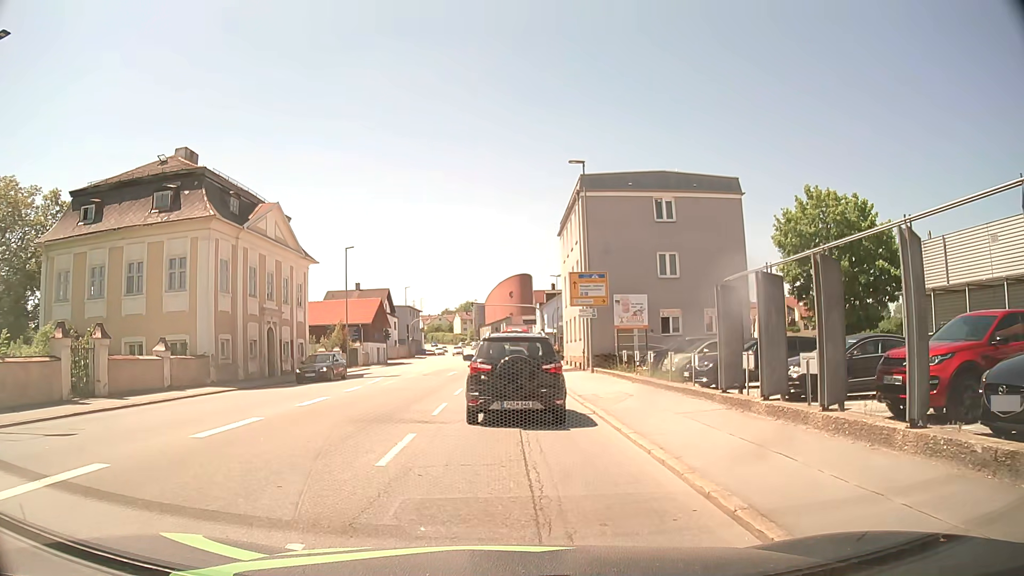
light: Day
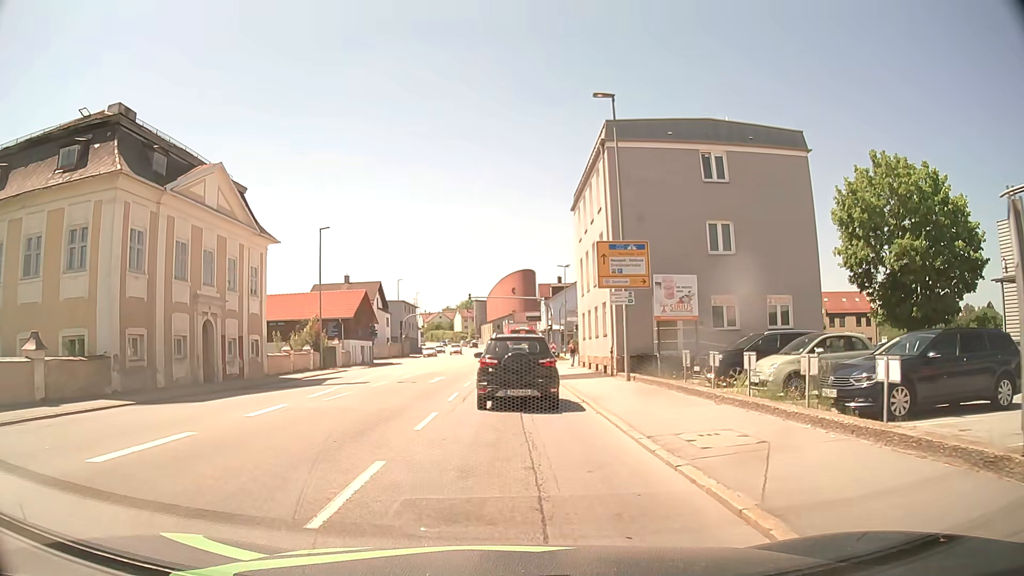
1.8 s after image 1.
(+0.1, +9.2) m; 0°
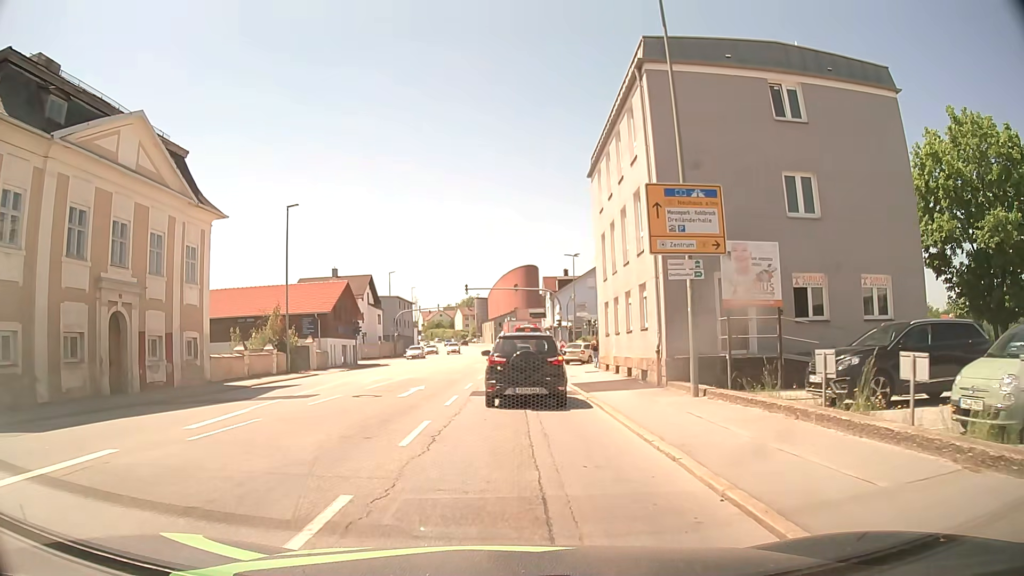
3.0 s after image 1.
(0.0, +8.1) m; 0°
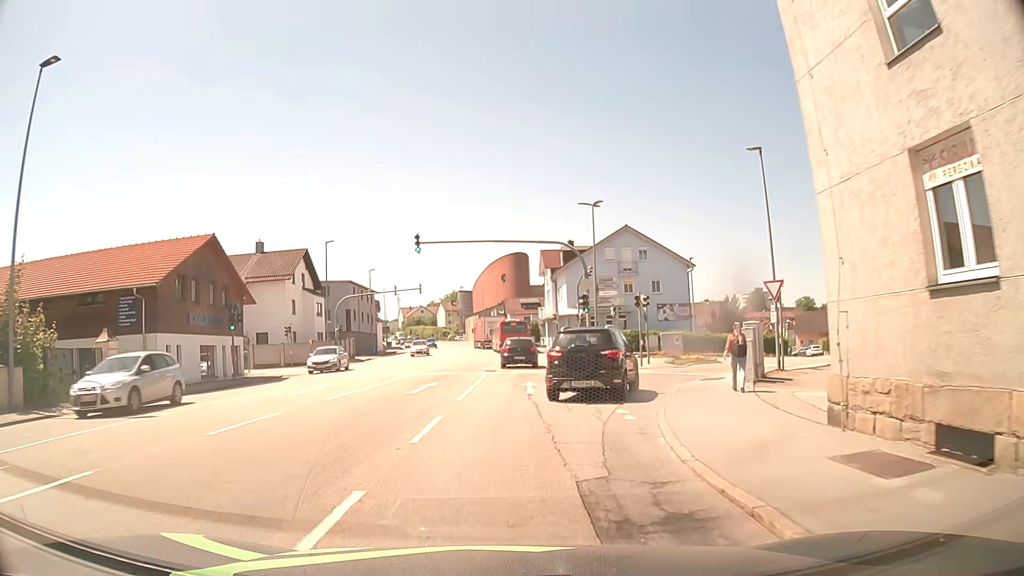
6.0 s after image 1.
(0.0, +24.6) m; +1°
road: tertiary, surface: asphalt
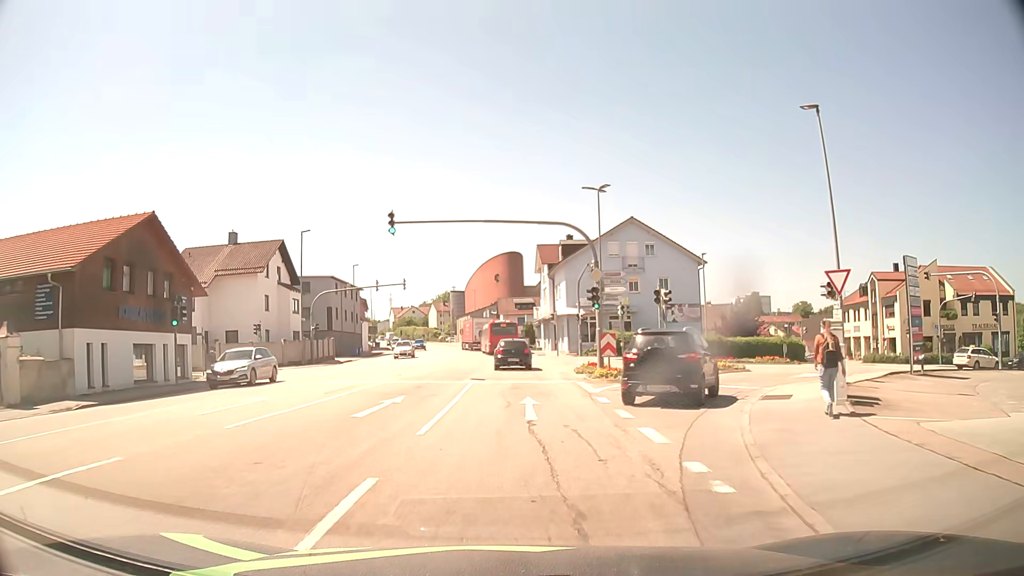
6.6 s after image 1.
(0.0, +5.6) m; -1°
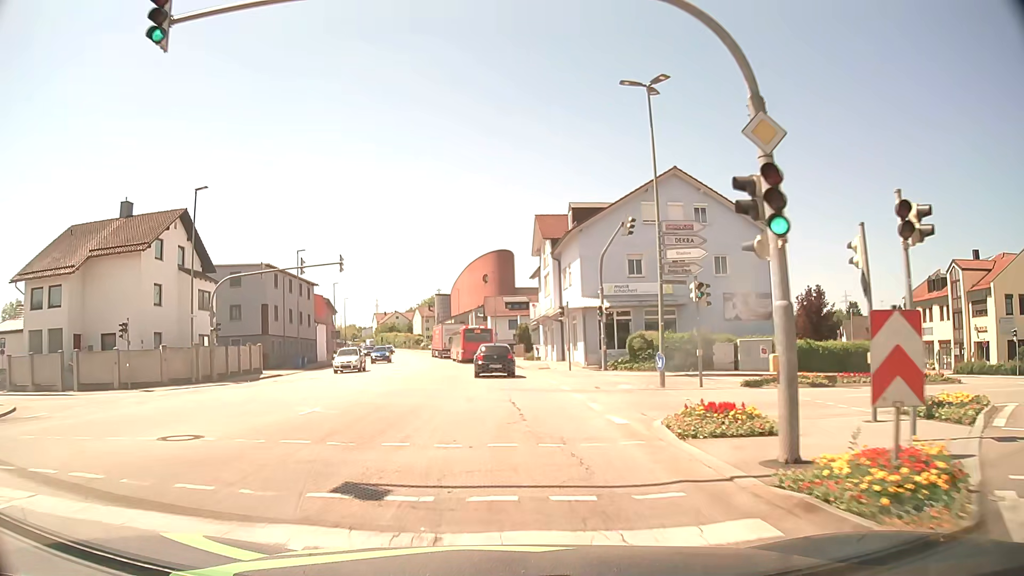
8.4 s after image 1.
(+0.5, +17.8) m; +2°
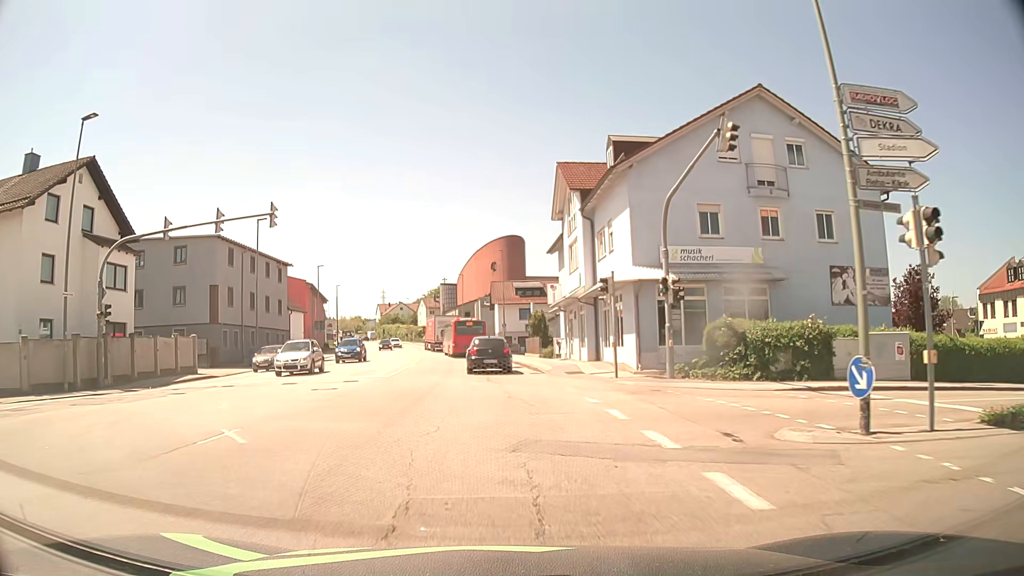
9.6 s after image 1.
(-0.1, +12.3) m; -1°
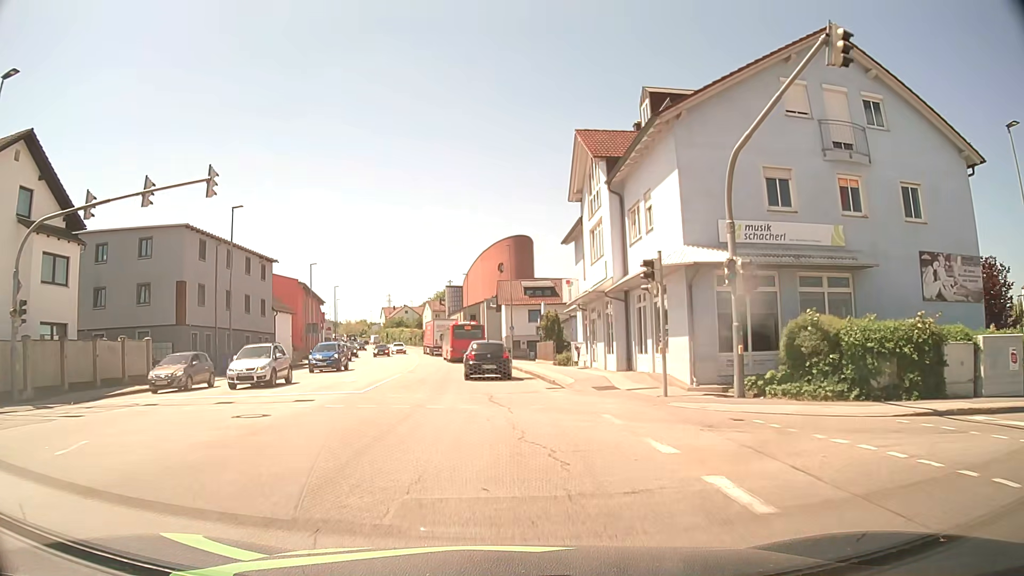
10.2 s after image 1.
(0.0, +6.0) m; 0°
(0, +10) (0, +20) (-1, +30) (-2, +40) (-3, +50) (-4, +60) (-6, +70) (-7, +80) (-9, +89) (-11, +99) m
